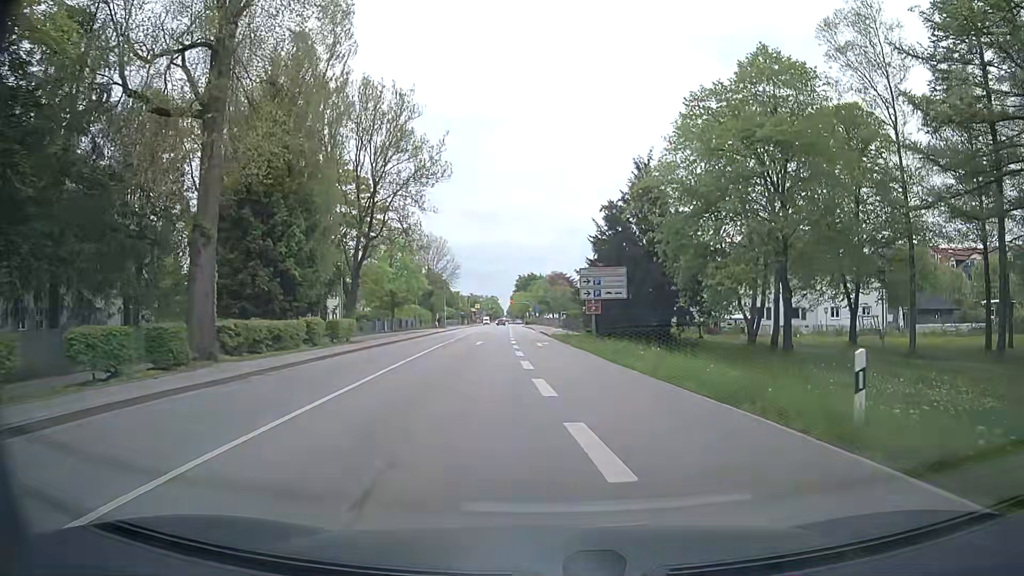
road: secondary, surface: asphalt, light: Day
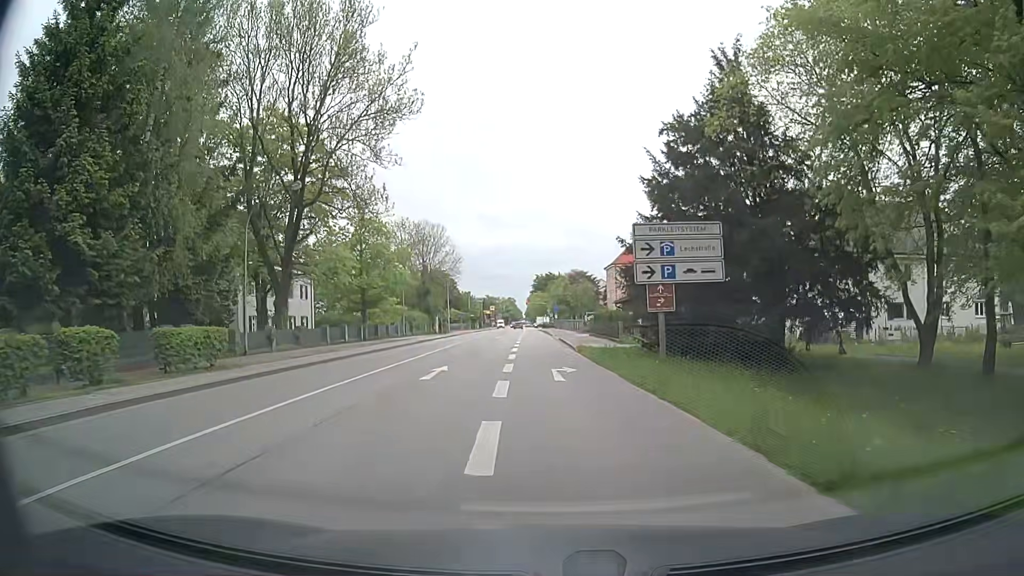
(-0.1, +17.7) m; -1°
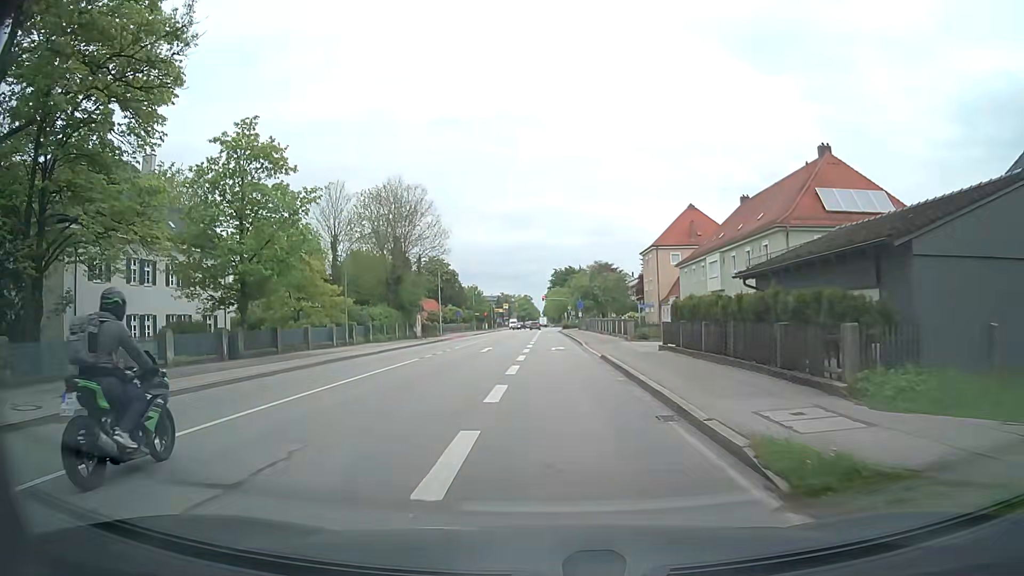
(-0.6, +24.9) m; -2°
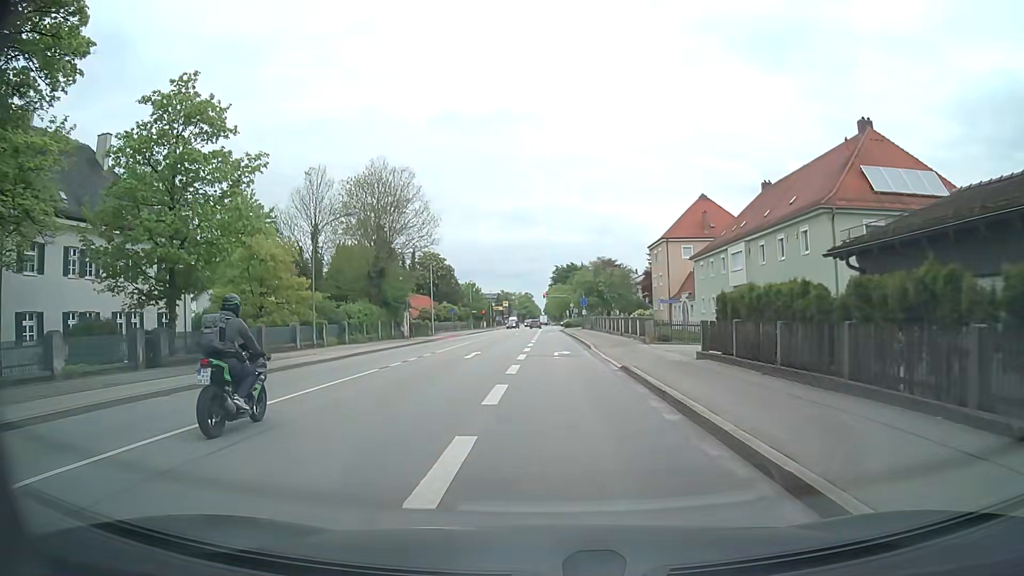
(0.0, +6.4) m; -1°
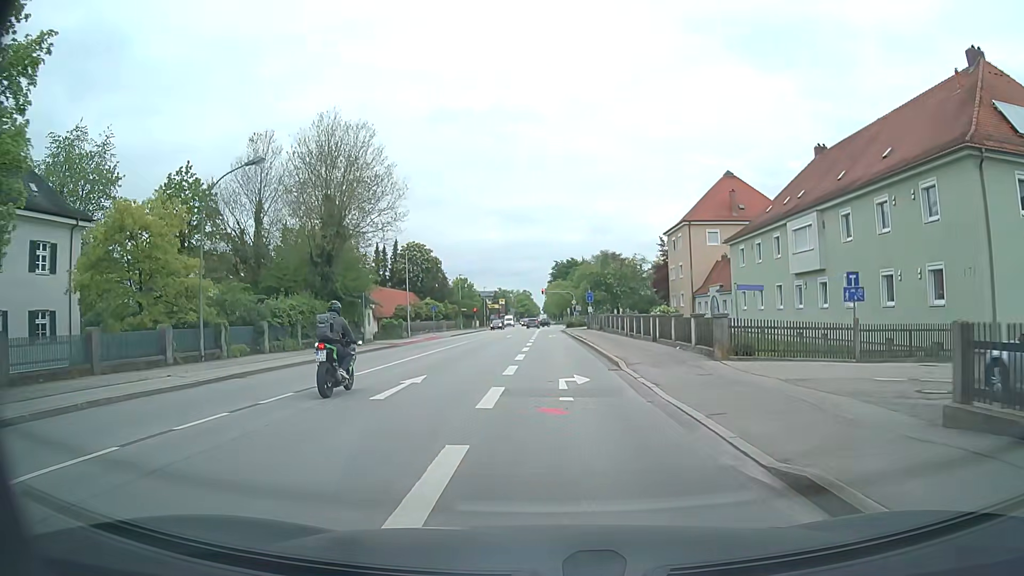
(+0.1, +12.7) m; +1°
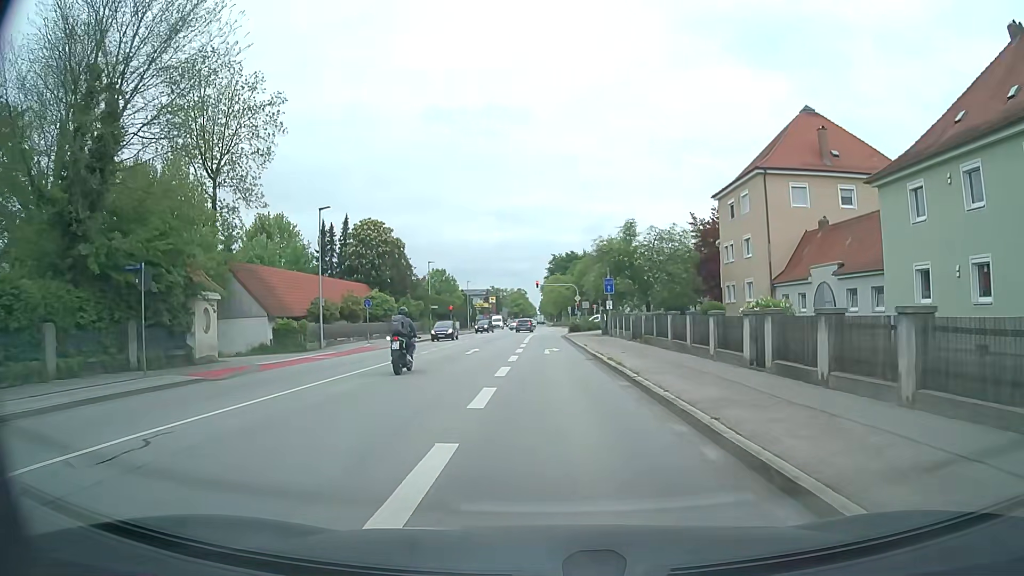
(0.0, +23.8) m; 0°
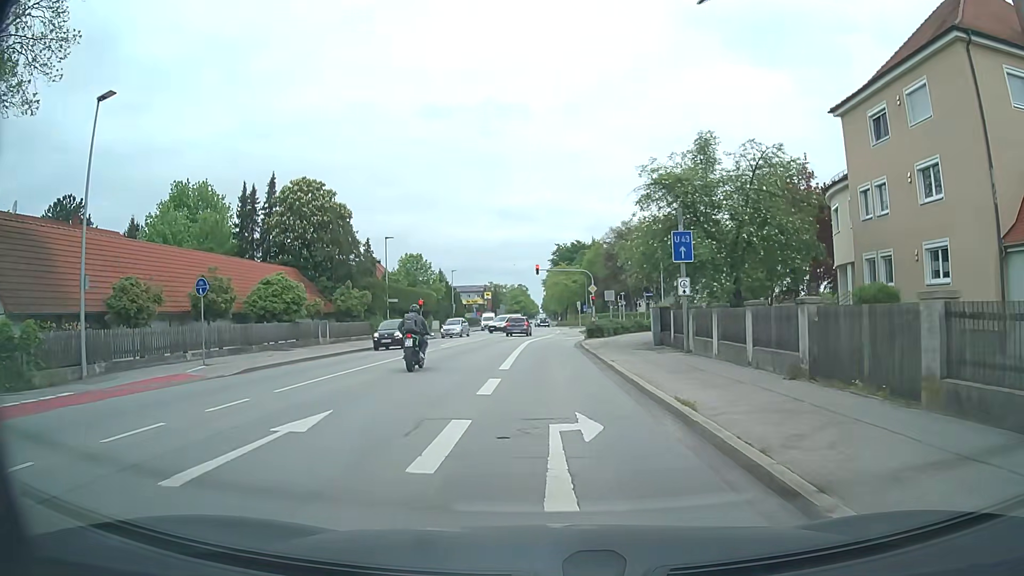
(-0.1, +22.4) m; -1°
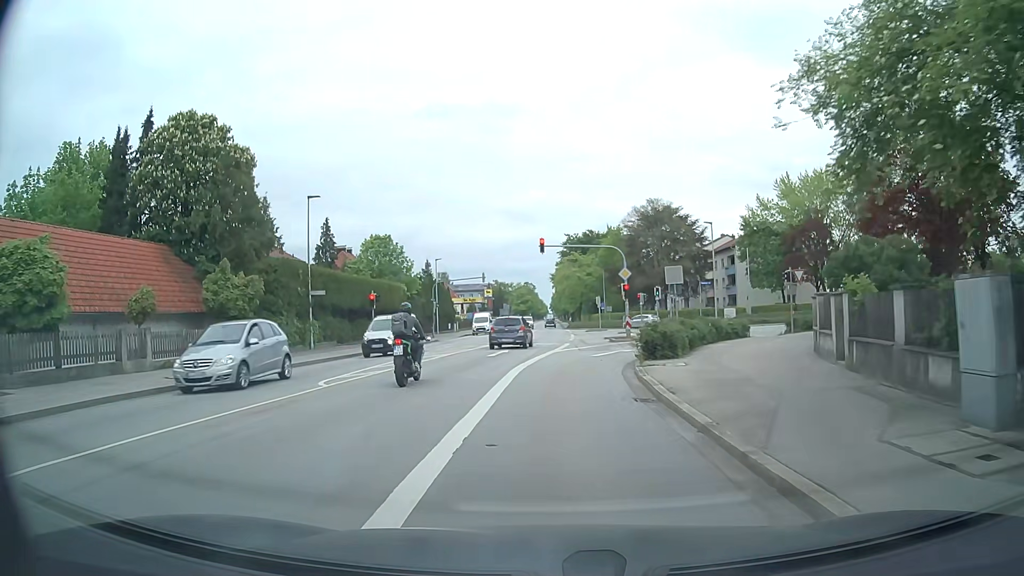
(0.0, +20.2) m; 0°
